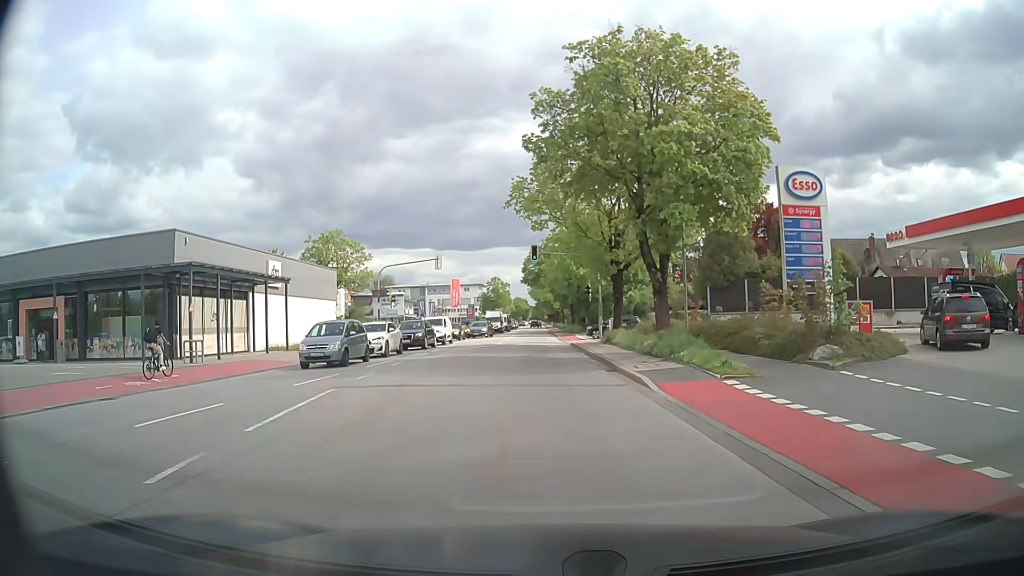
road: secondary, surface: asphalt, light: Day
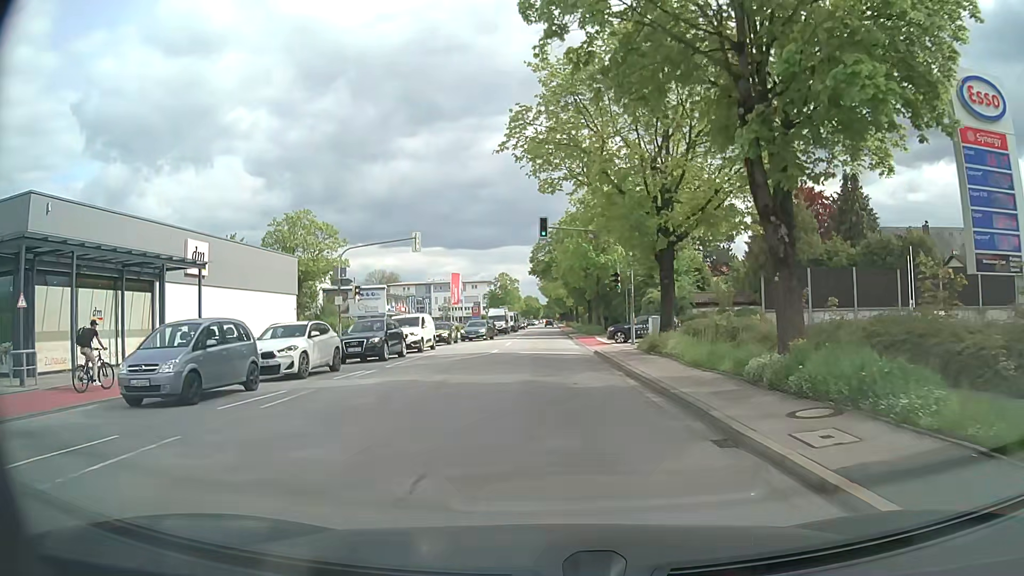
(-0.1, +11.3) m; -1°
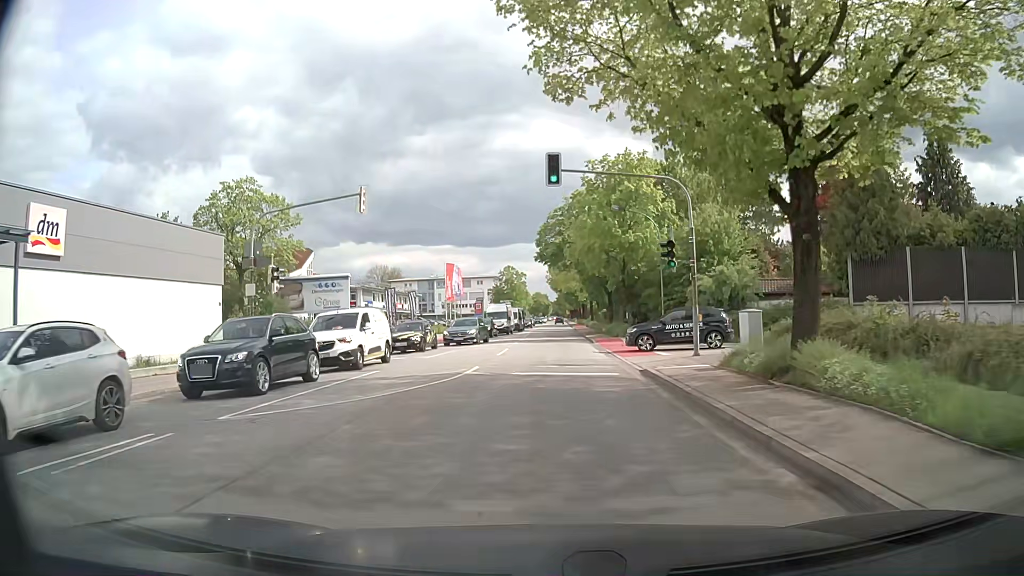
(-0.1, +11.8) m; -1°
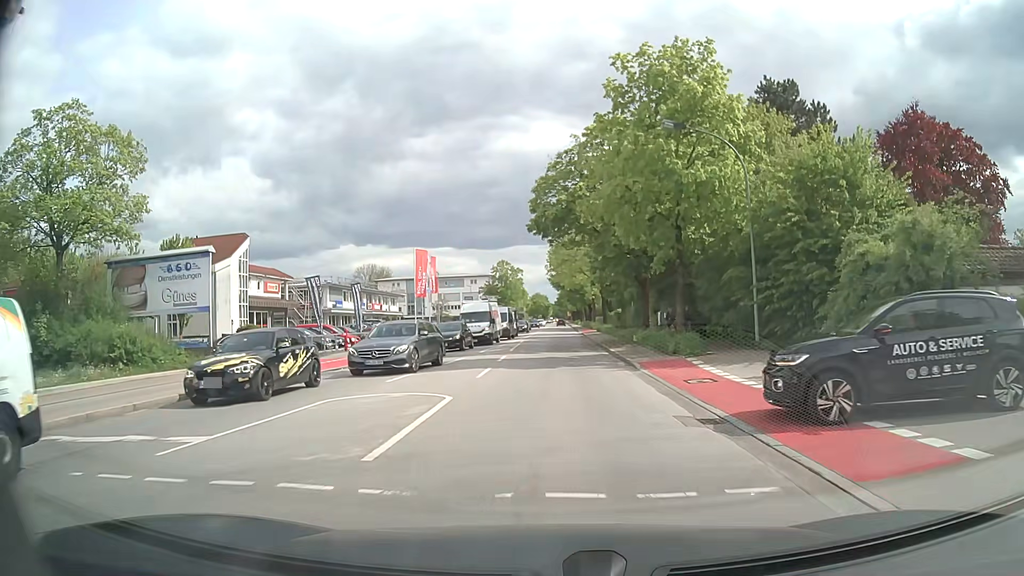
(0.0, +17.2) m; -1°
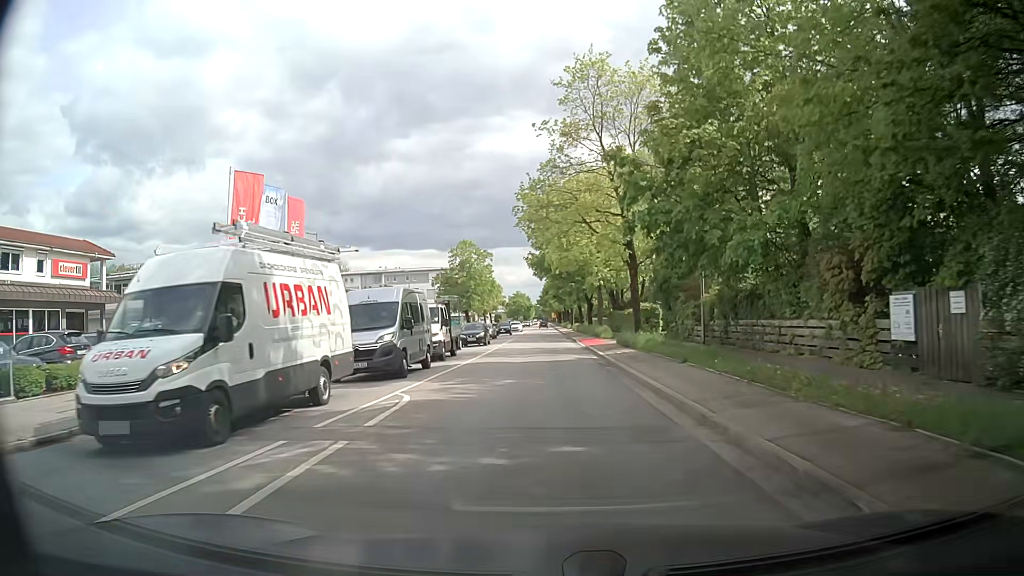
(+0.7, +32.2) m; +1°
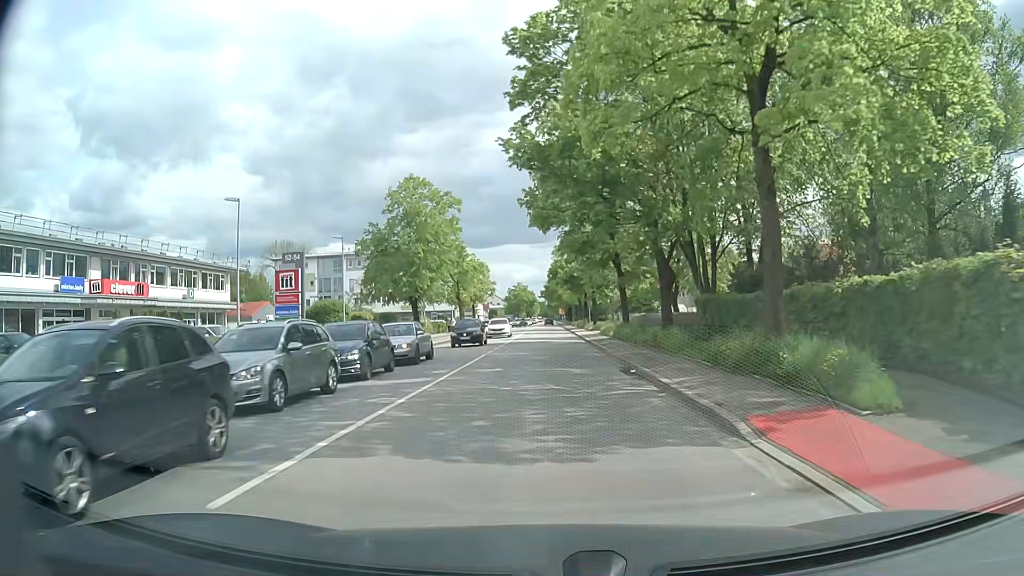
(0.0, +36.6) m; 0°
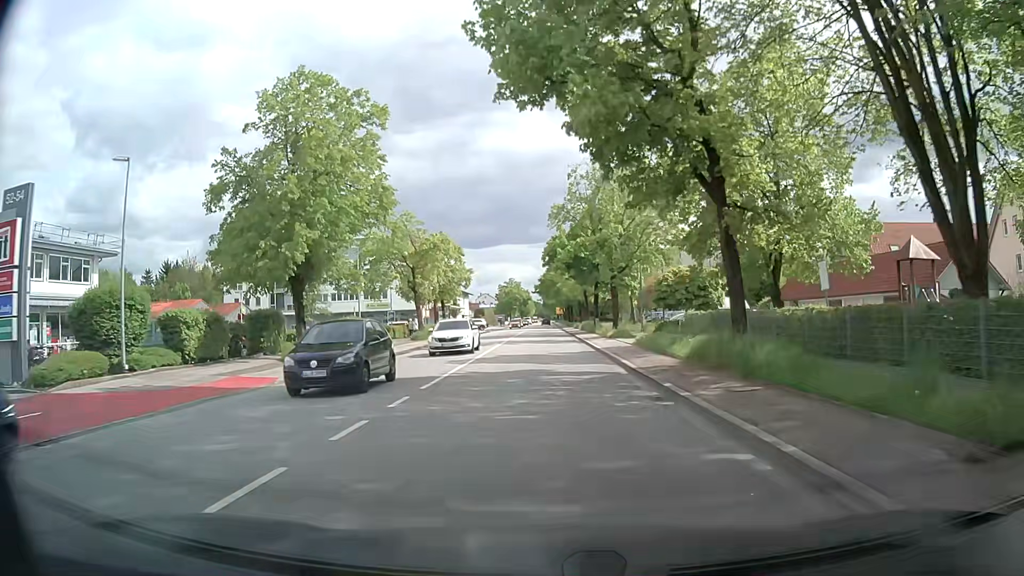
(0.0, +22.2) m; 0°
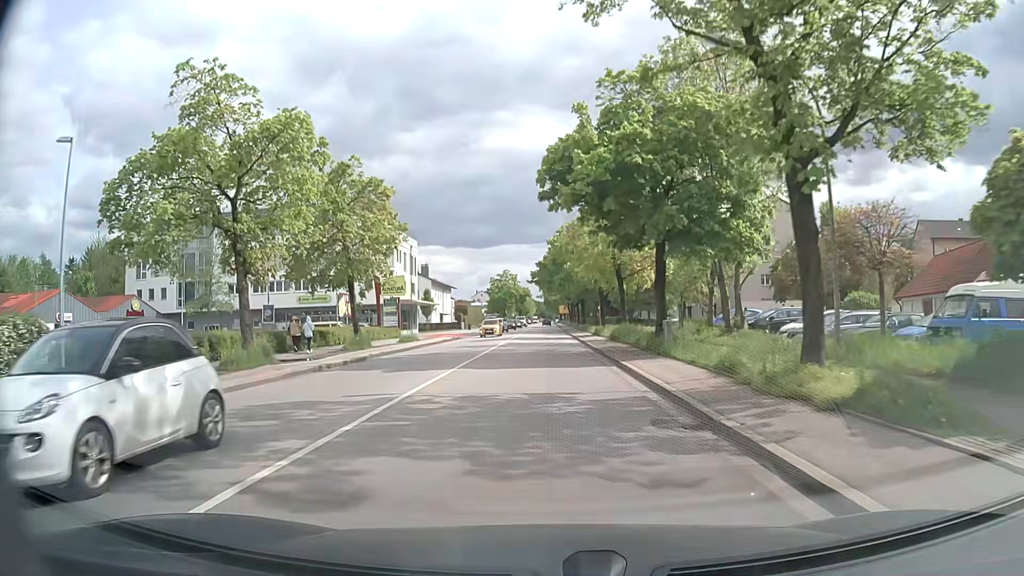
(-0.1, +30.3) m; 0°
